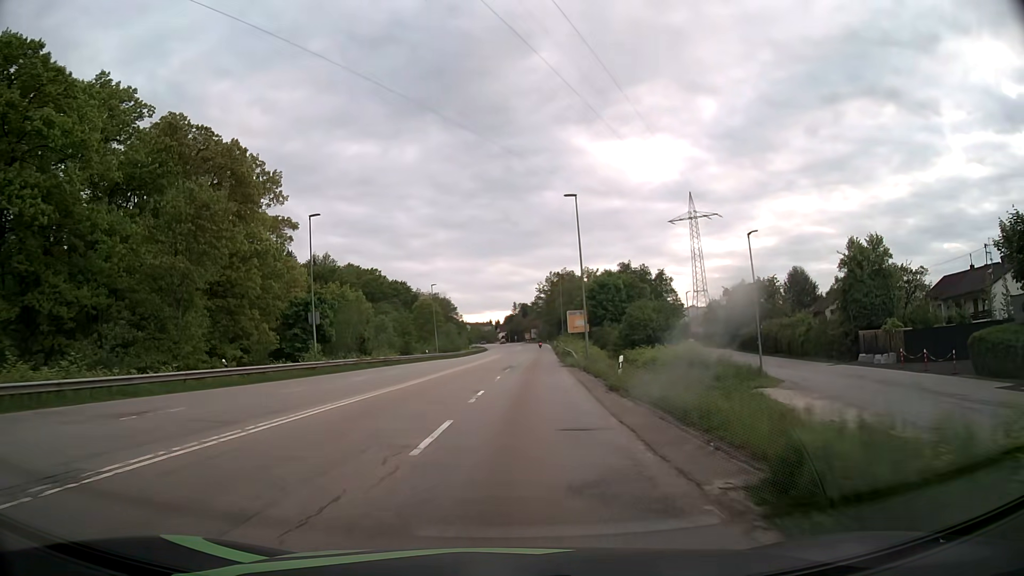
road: secondary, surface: asphalt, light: Day
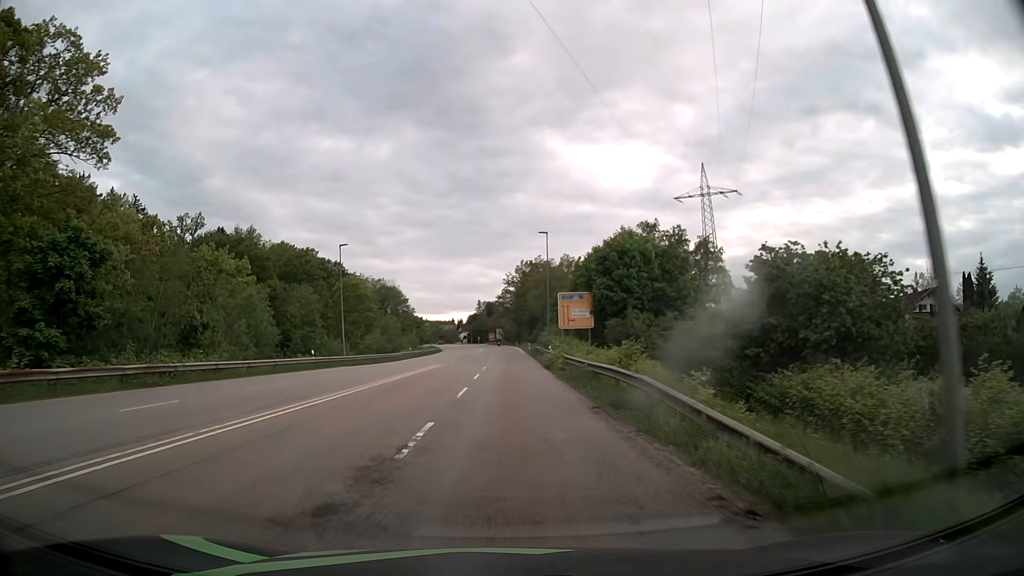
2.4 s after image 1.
(+1.1, +35.2) m; +3°
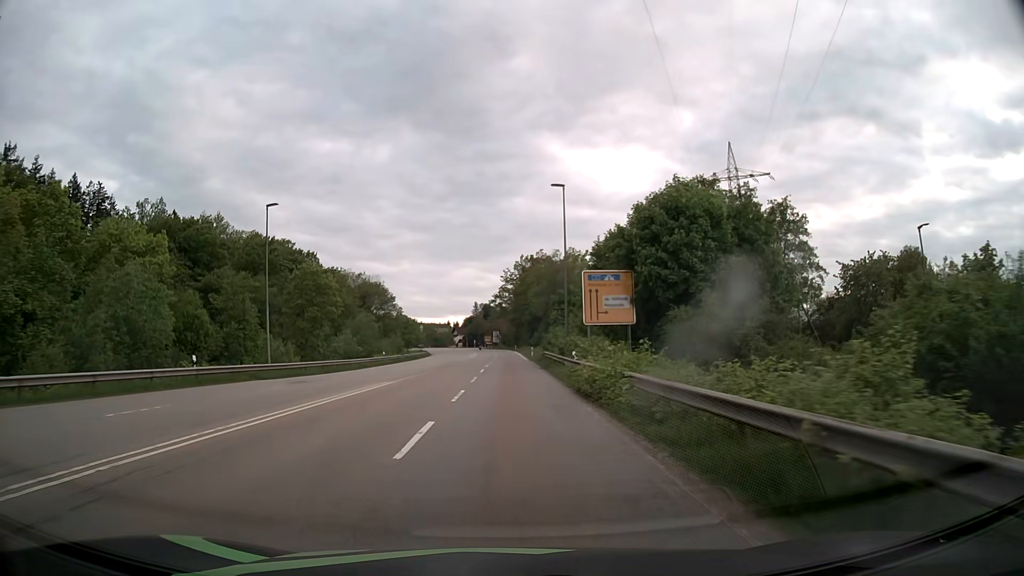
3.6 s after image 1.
(0.0, +17.9) m; 0°
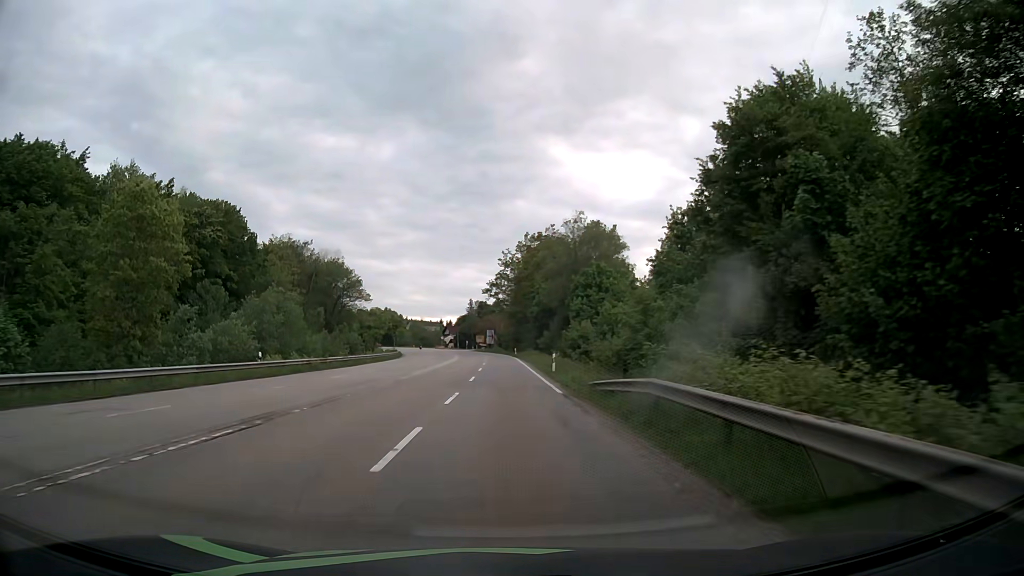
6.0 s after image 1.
(0.0, +36.1) m; 0°
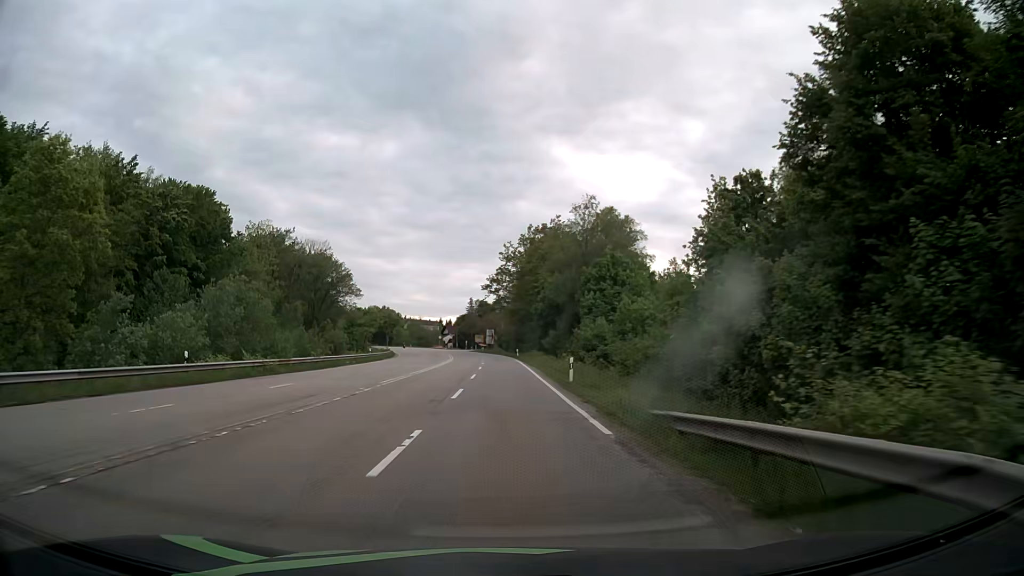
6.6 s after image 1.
(0.0, +9.1) m; 0°
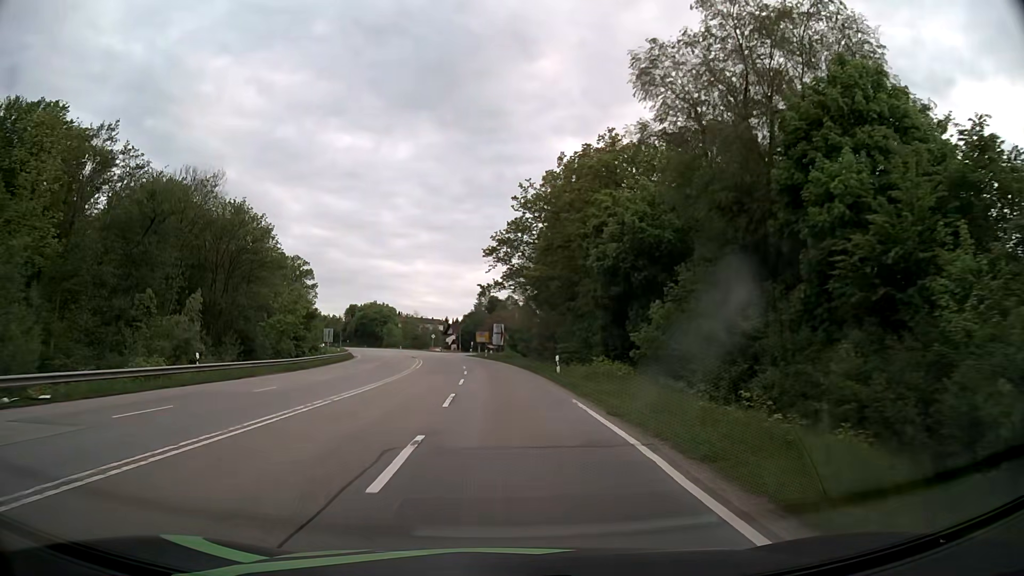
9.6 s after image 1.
(-0.5, +45.5) m; -1°
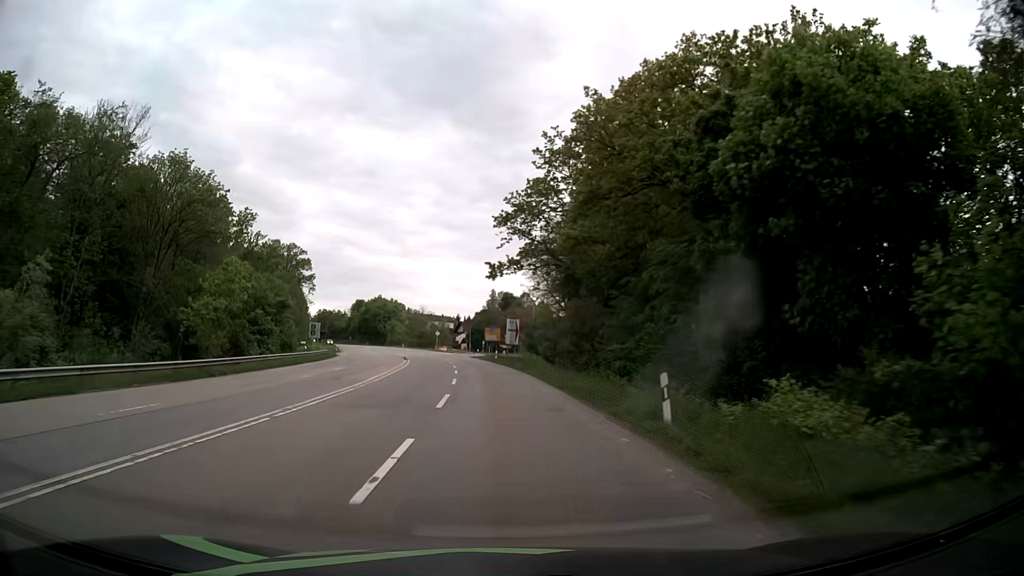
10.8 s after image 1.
(-0.2, +18.2) m; -1°
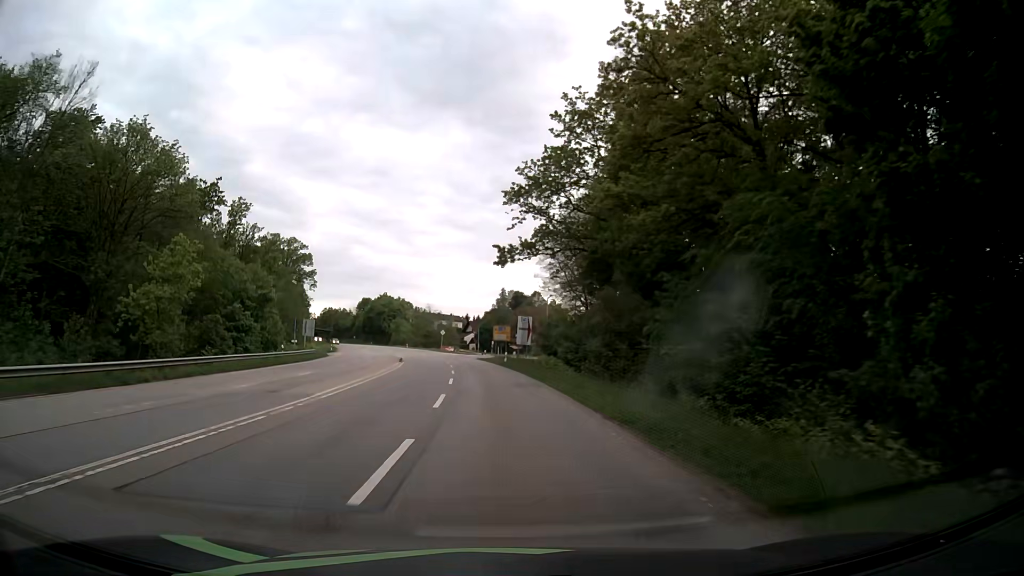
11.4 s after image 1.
(-0.1, +9.1) m; -1°
(0, +10) (0, +20) (-1, +30) (-2, +40) (-3, +50) (-4, +60) (-5, +70) (-7, +80) (-9, +89) (-11, +99) m
